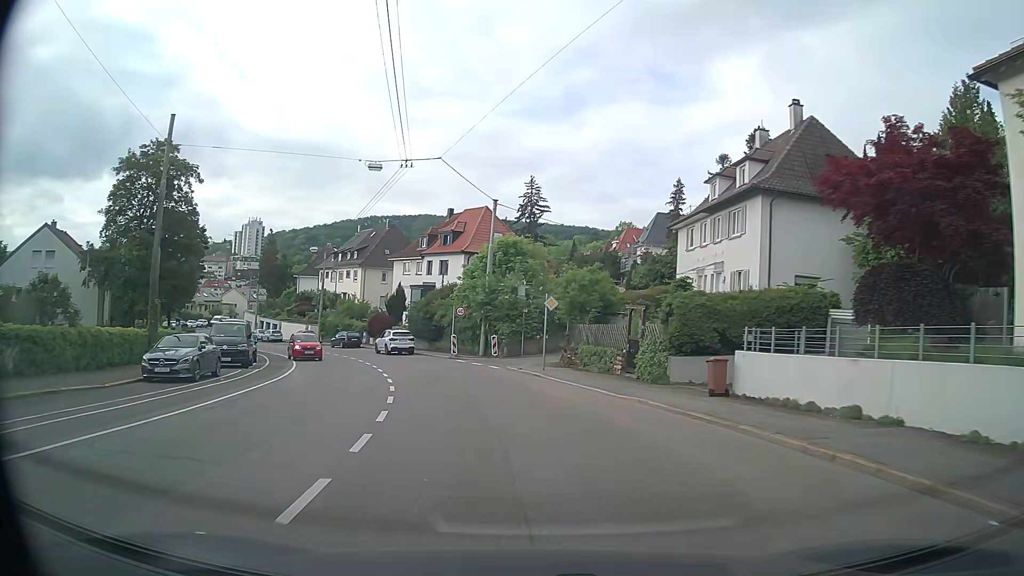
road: secondary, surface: asphalt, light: Day
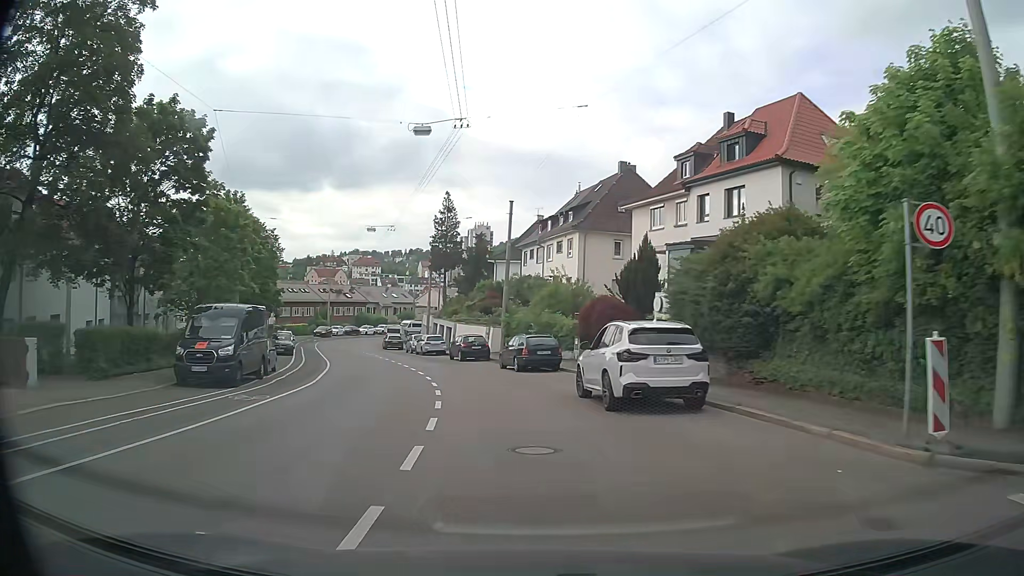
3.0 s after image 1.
(-5.9, +31.7) m; -21°
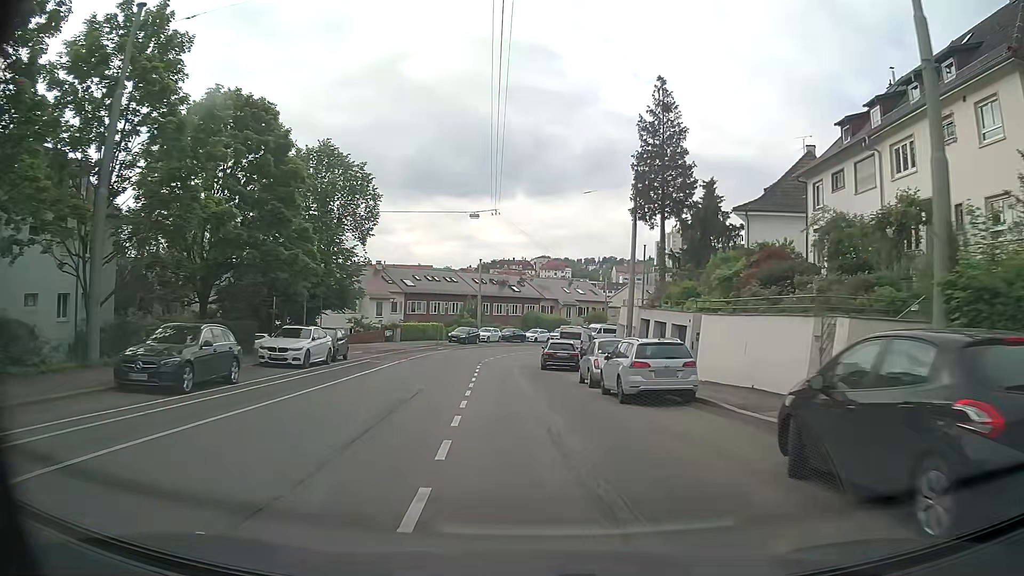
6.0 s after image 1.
(-4.8, +32.7) m; -16°
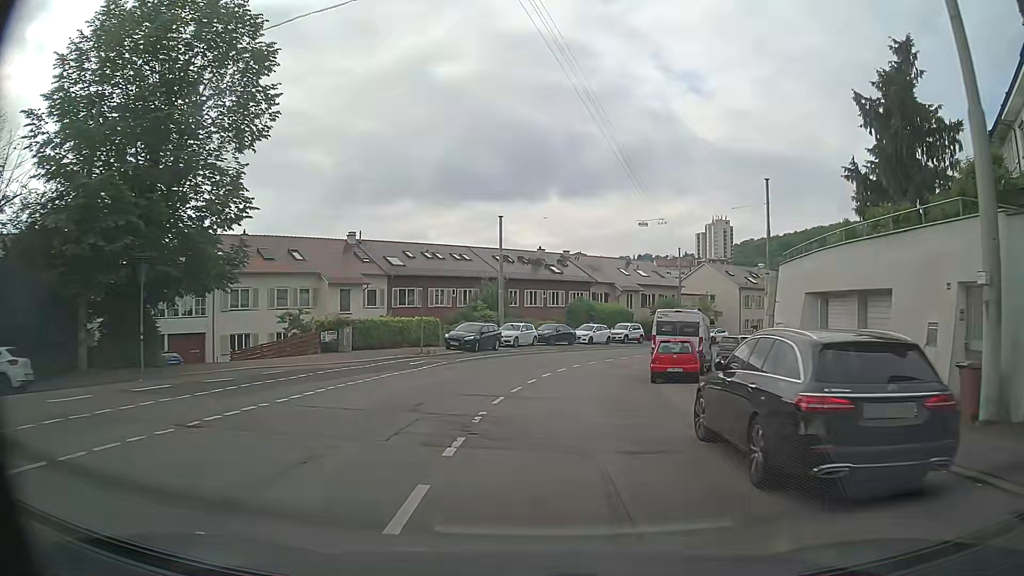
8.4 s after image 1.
(-1.1, +26.5) m; -3°
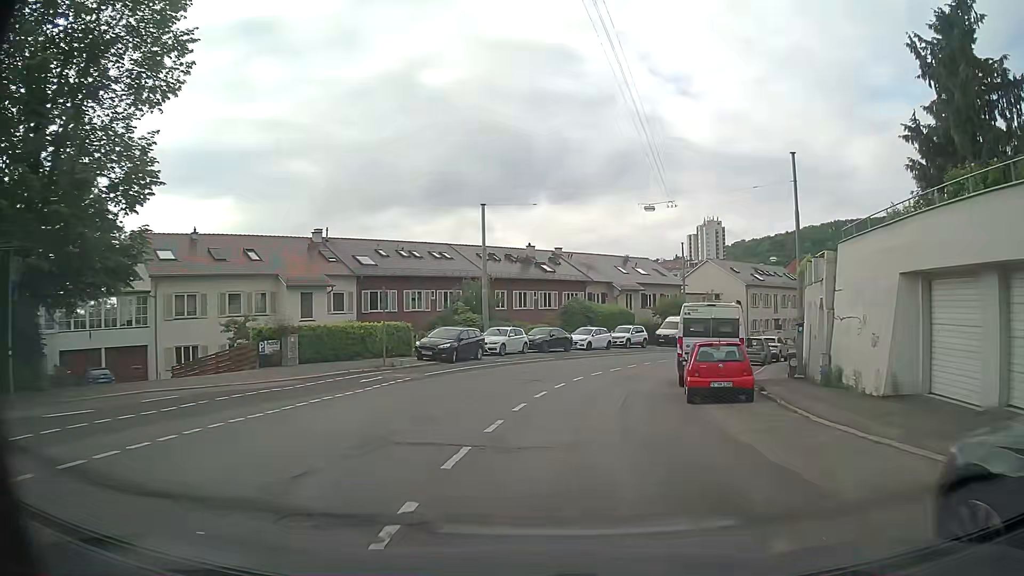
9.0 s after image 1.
(0.0, +6.2) m; 0°
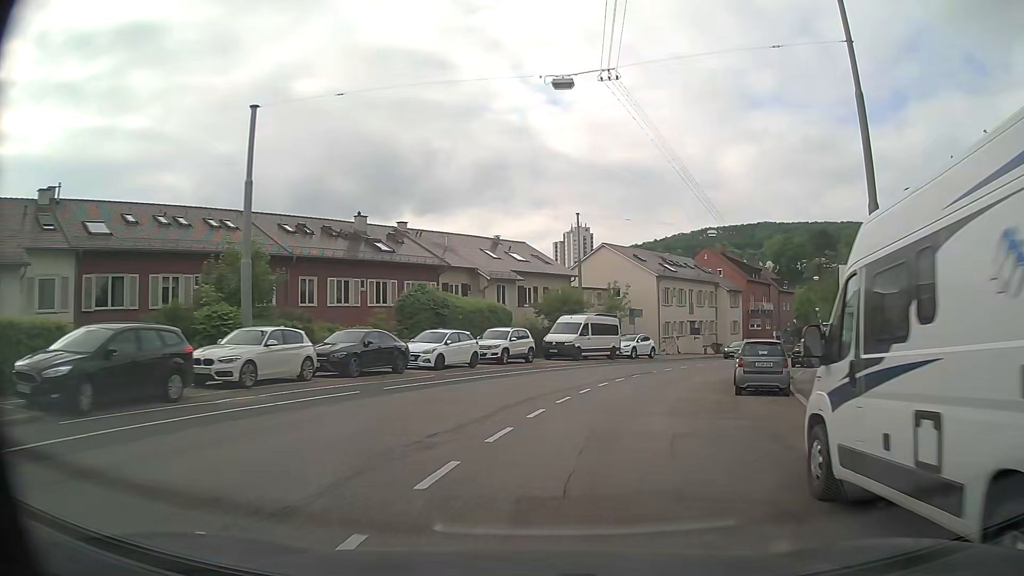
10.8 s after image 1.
(+1.8, +18.6) m; +12°
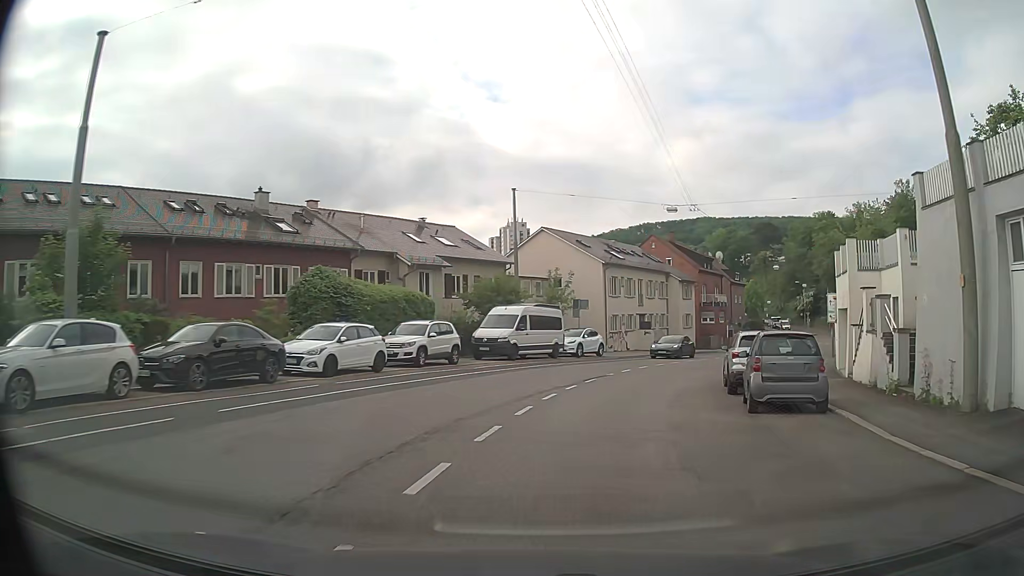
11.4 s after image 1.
(+0.3, +6.3) m; +6°
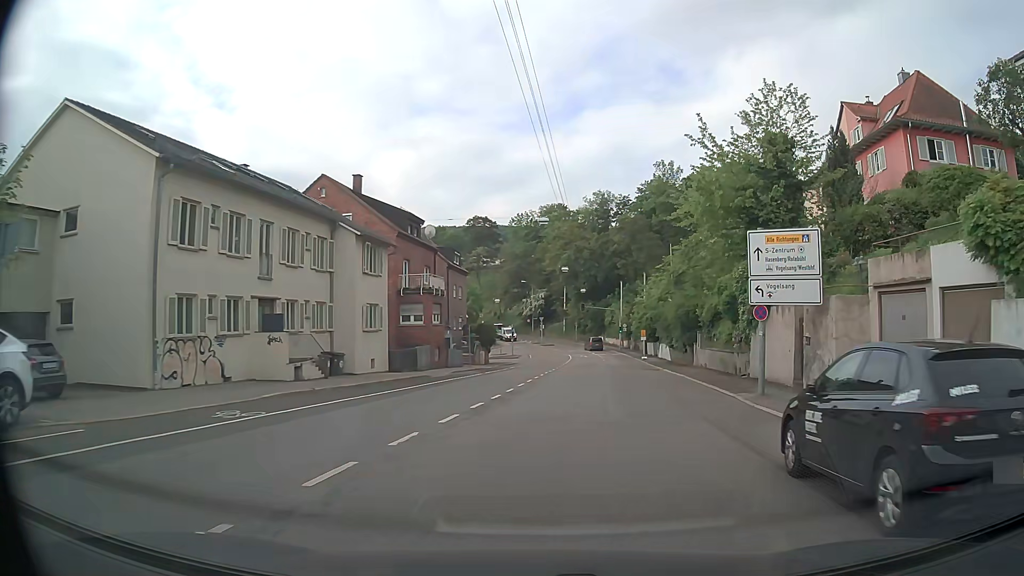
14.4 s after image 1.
(+6.9, +30.3) m; +25°
(+1, +10) (+3, +20) (+4, +30) (+6, +40) (+7, +49) (+8, +59) (+9, +69) (+9, +79) (+9, +89) (+9, +99) m
